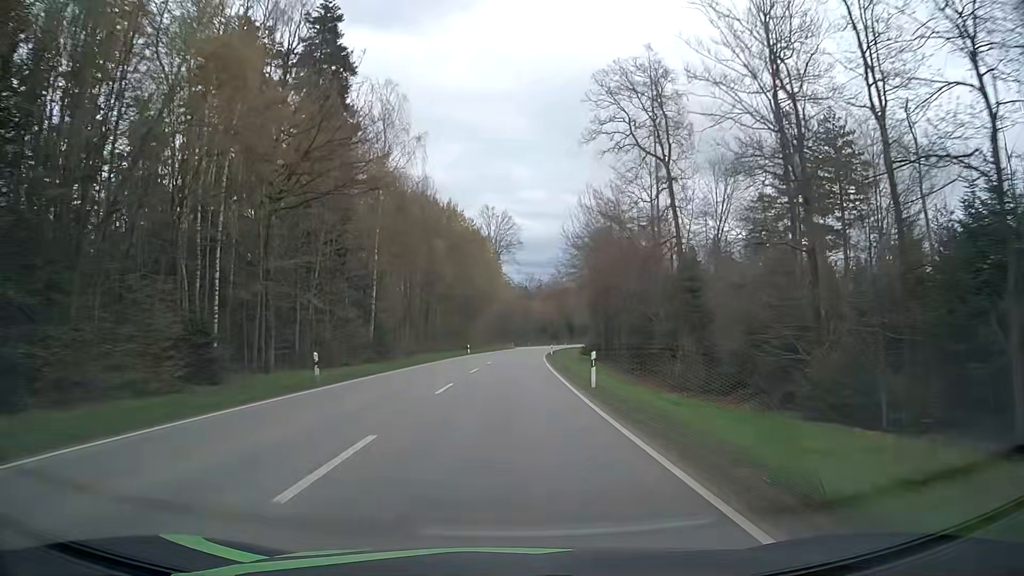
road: secondary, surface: asphalt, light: Day
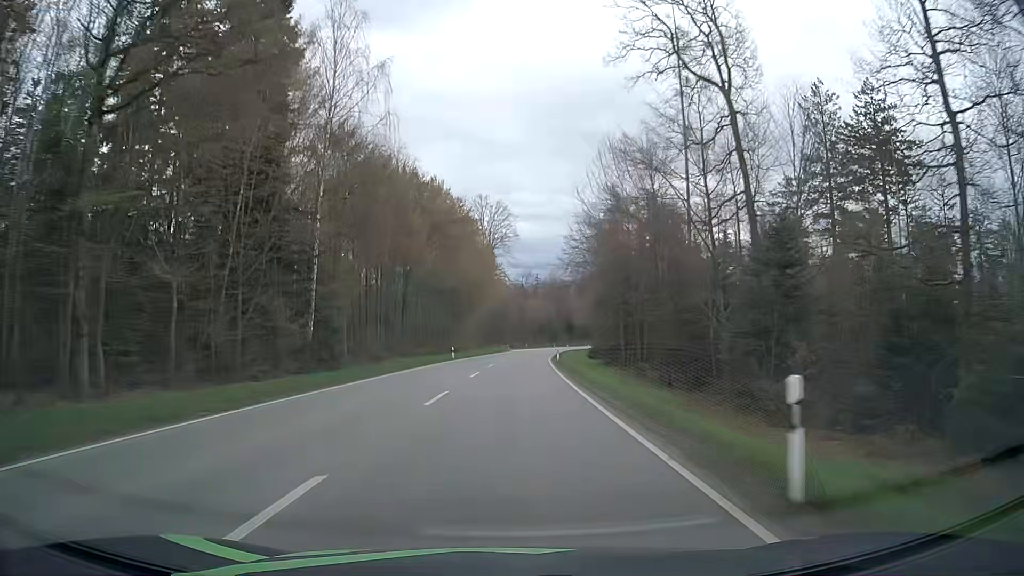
(0.0, +14.8) m; 0°
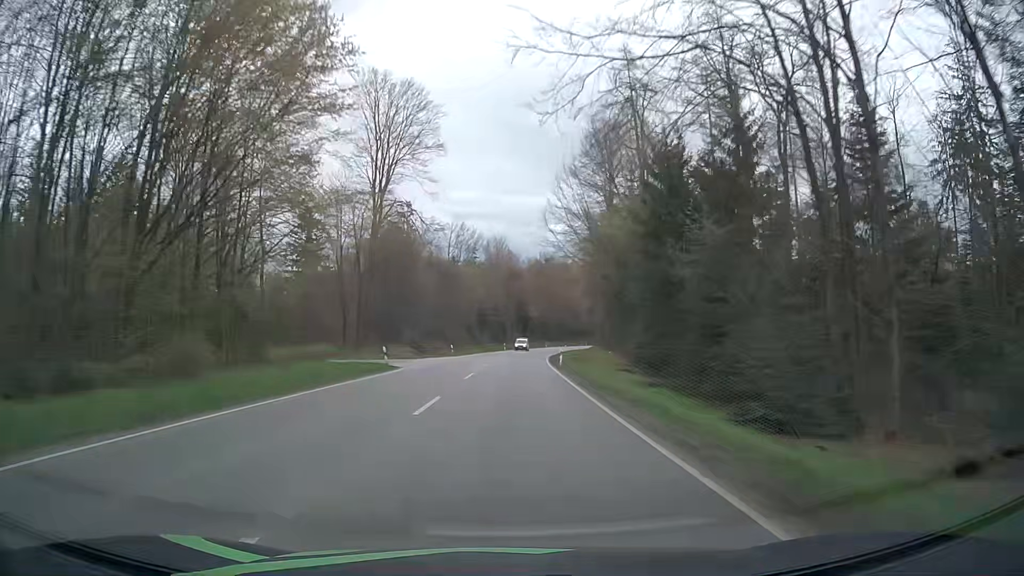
(+3.1, +73.8) m; +5°
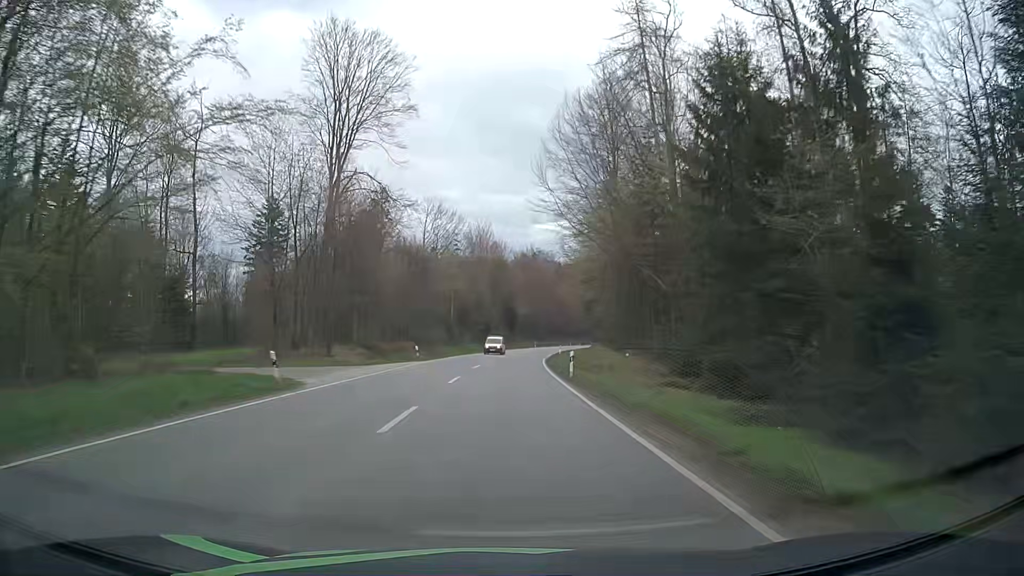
(+0.2, +14.6) m; +2°
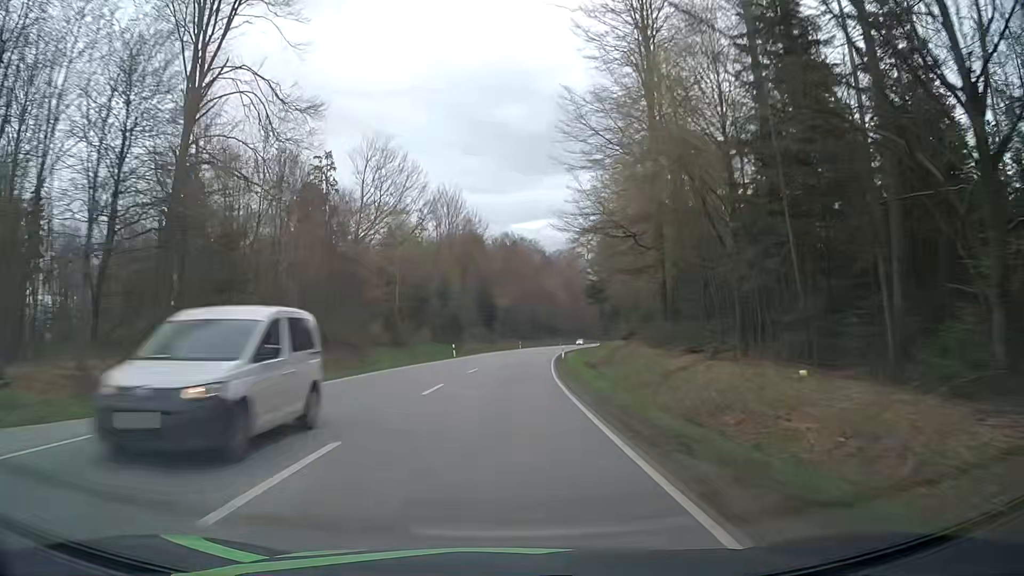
(+0.3, +29.0) m; +2°
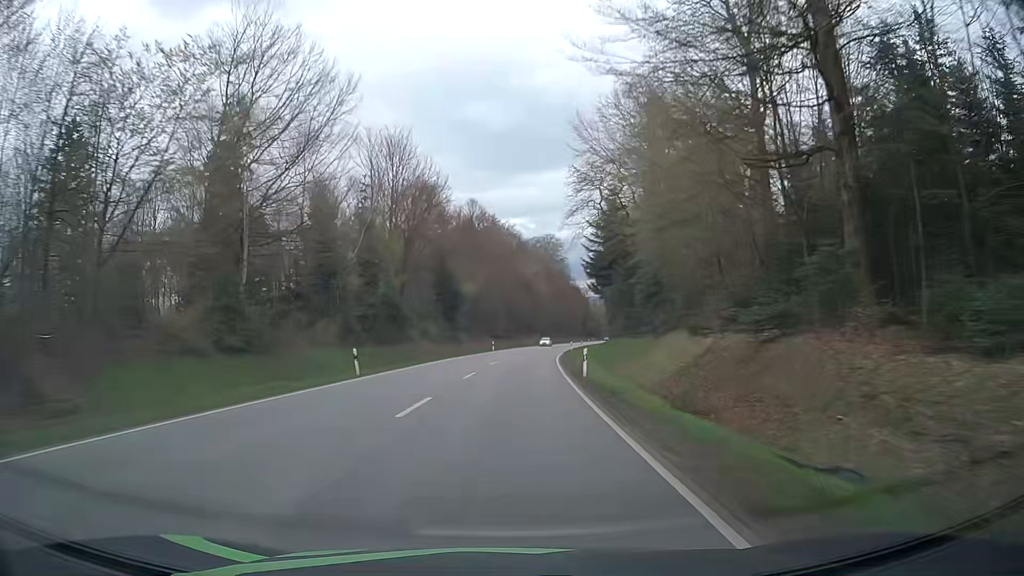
(+0.3, +28.6) m; +2°
(0, +10) (0, +20) (+1, +30) (+2, +40) (+2, +50) (+3, +60) (+5, +70) (+6, +80) (+8, +90) (+9, +99) m
